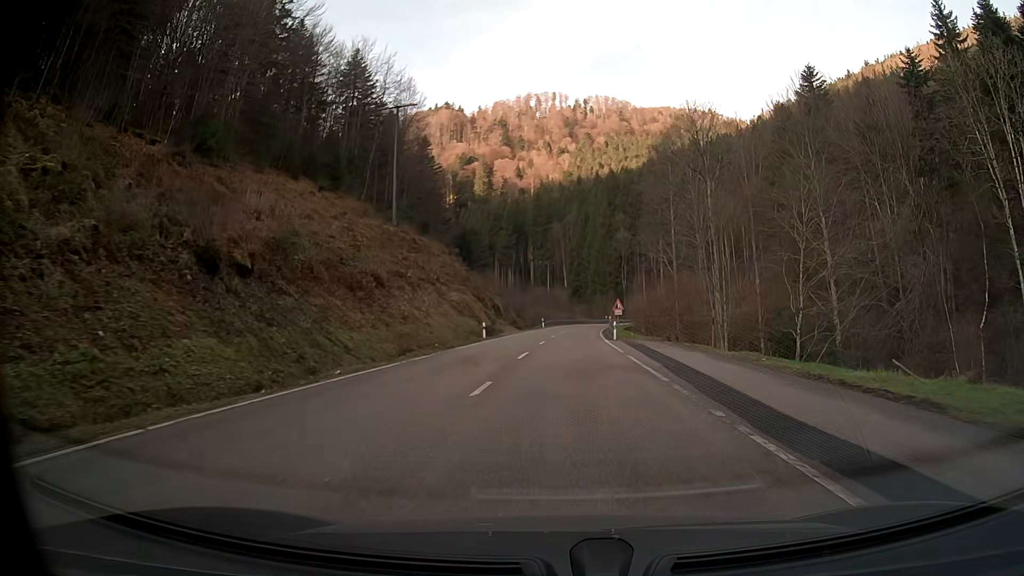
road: secondary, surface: asphalt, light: Day
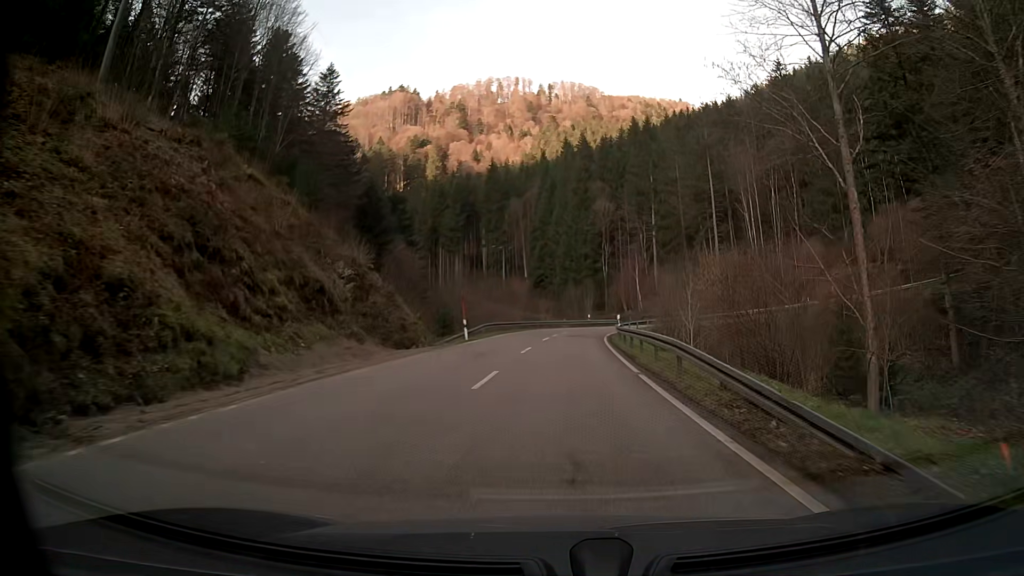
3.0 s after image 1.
(+1.3, +44.9) m; +3°
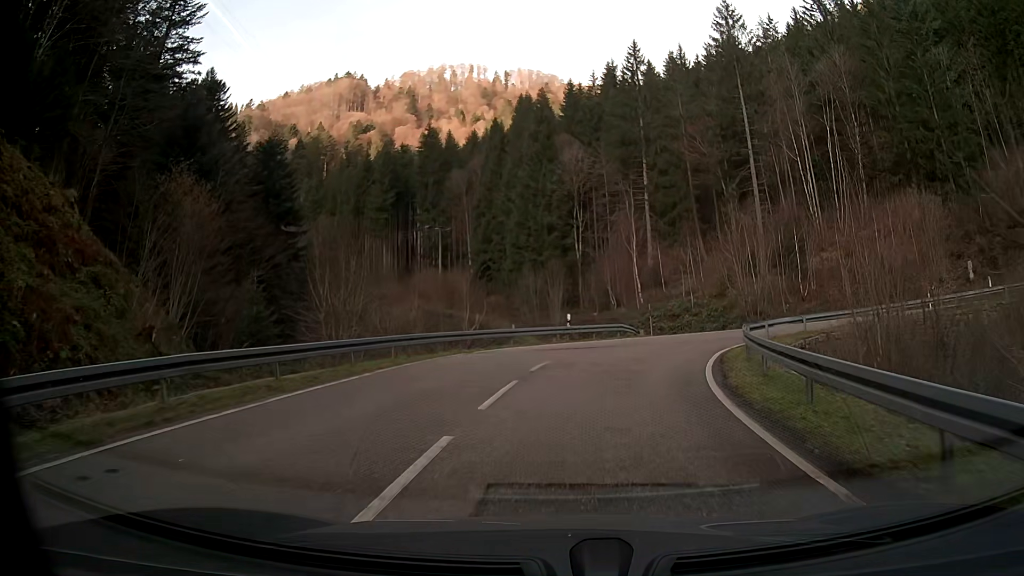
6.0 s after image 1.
(+1.0, +38.4) m; +4°
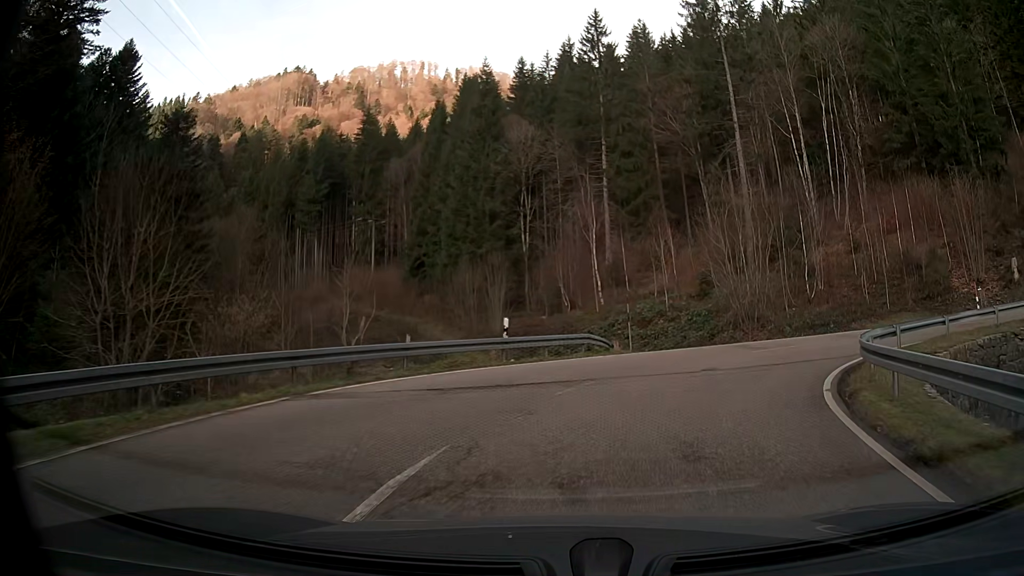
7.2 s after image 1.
(+0.6, +11.8) m; +7°
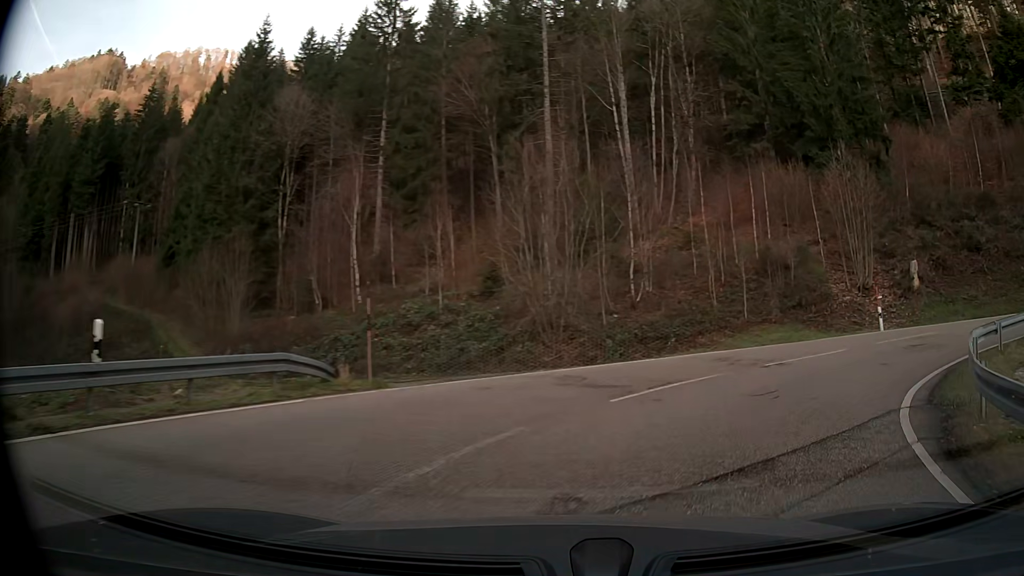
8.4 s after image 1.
(+1.8, +10.7) m; +22°
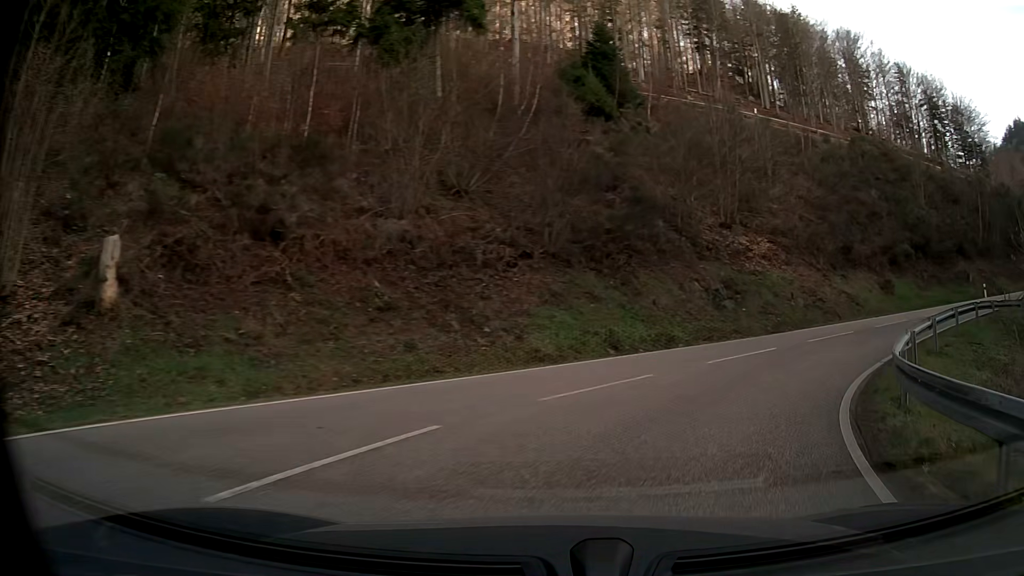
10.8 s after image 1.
(+11.5, +18.0) m; +63°
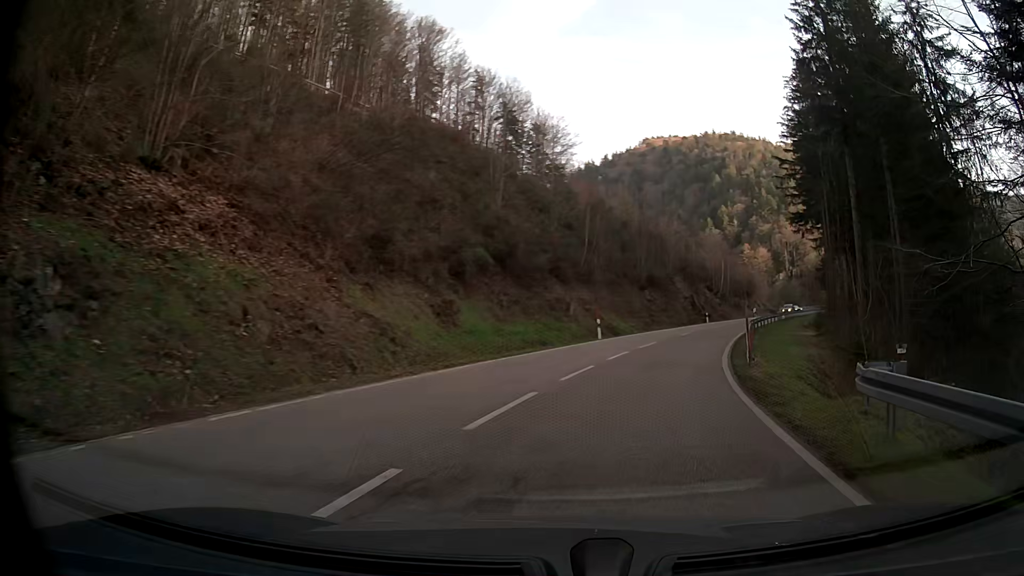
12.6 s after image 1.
(+6.8, +17.7) m; +38°
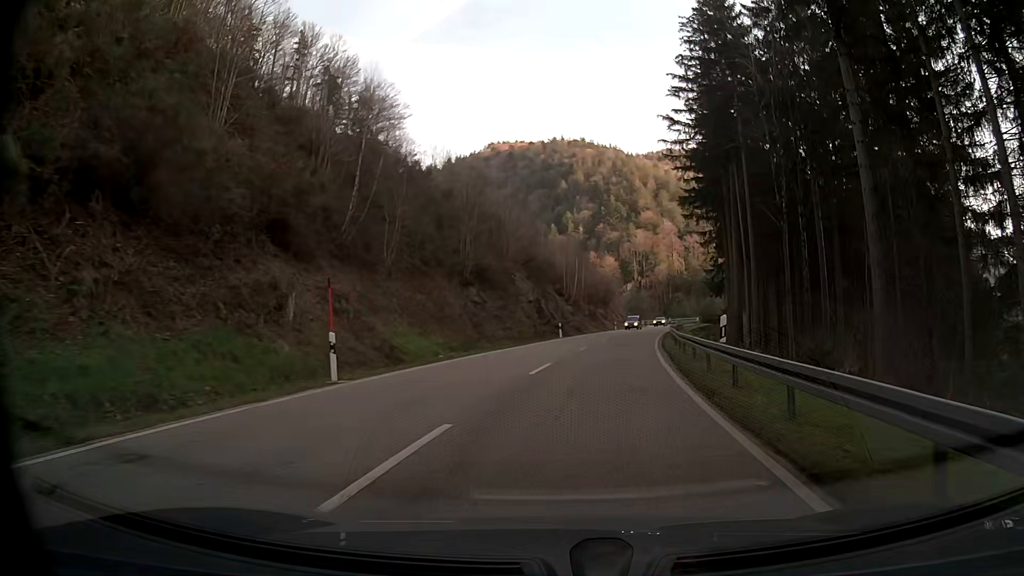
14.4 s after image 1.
(+2.9, +21.5) m; +12°
